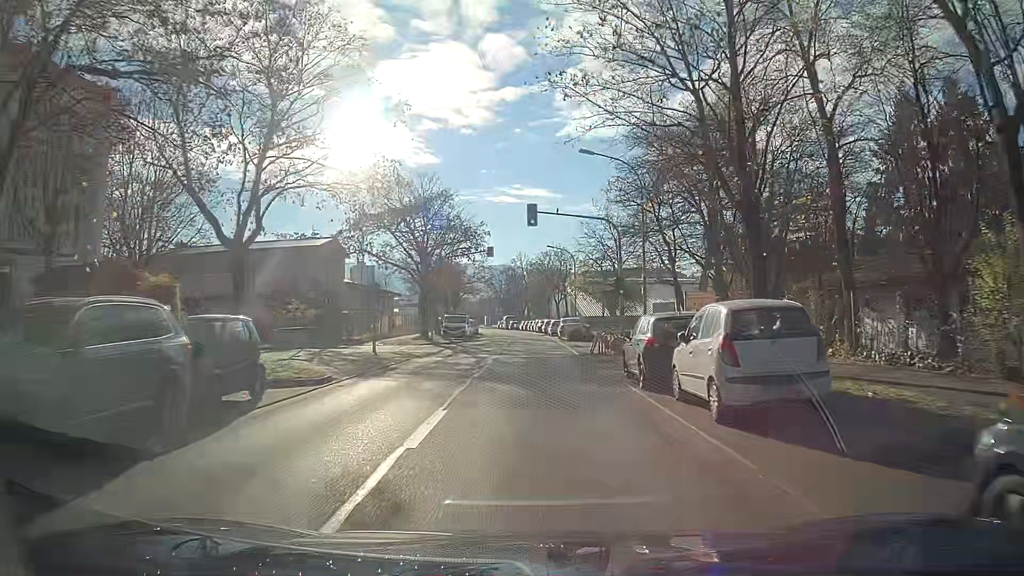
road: secondary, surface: asphalt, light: Day
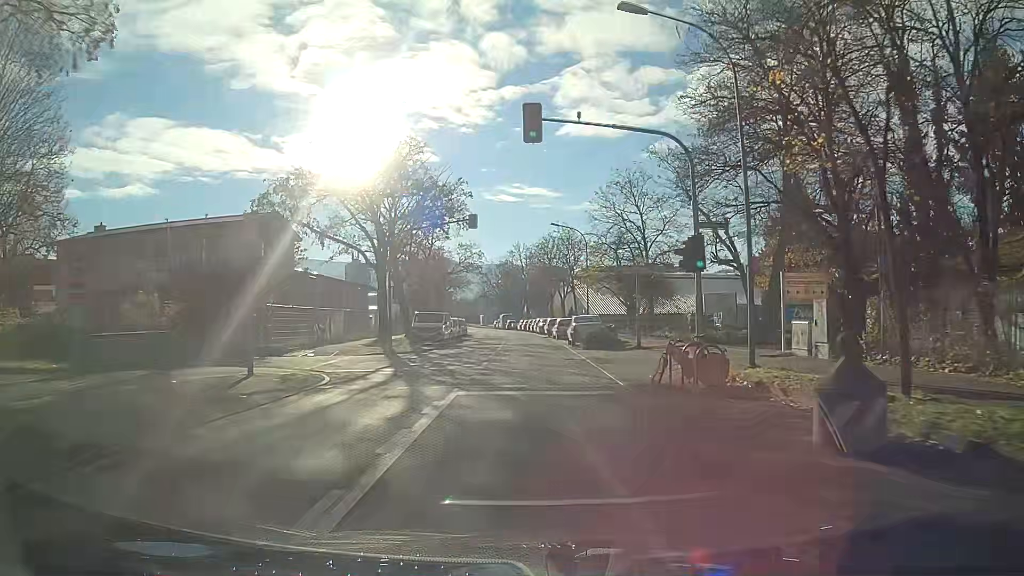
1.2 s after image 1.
(-0.1, +13.9) m; 0°
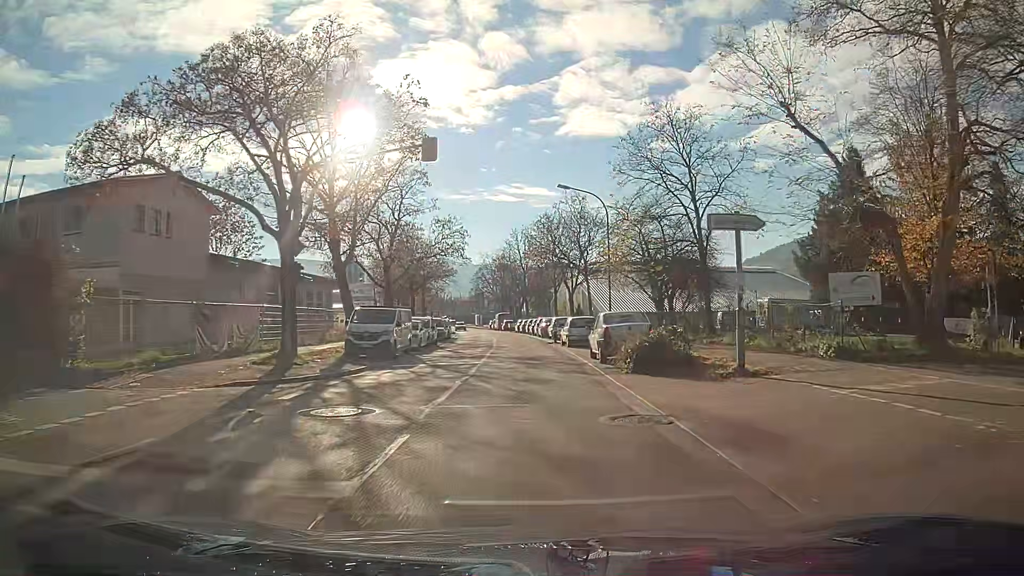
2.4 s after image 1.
(+0.1, +14.1) m; 0°
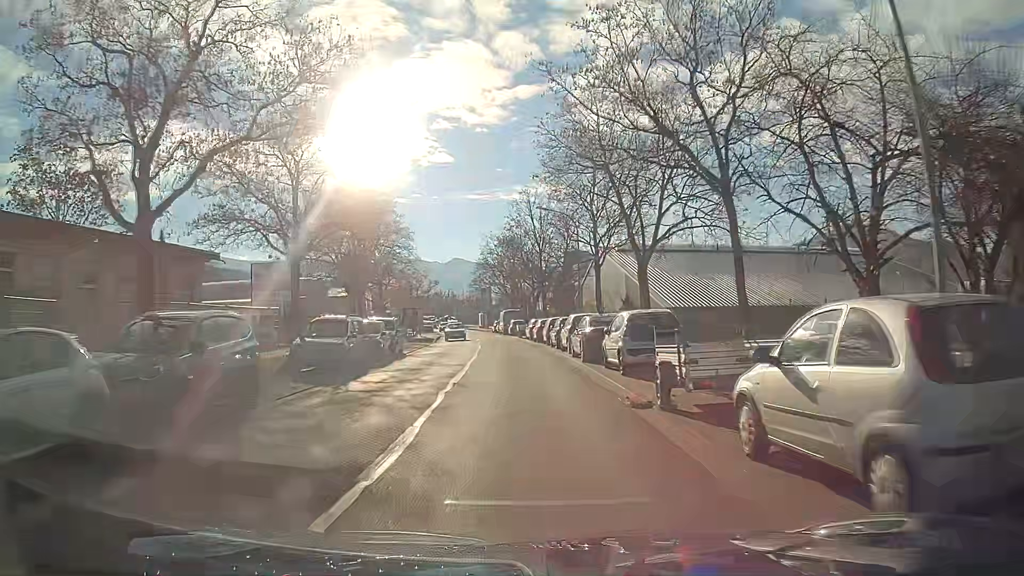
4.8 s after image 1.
(-0.3, +28.6) m; -1°
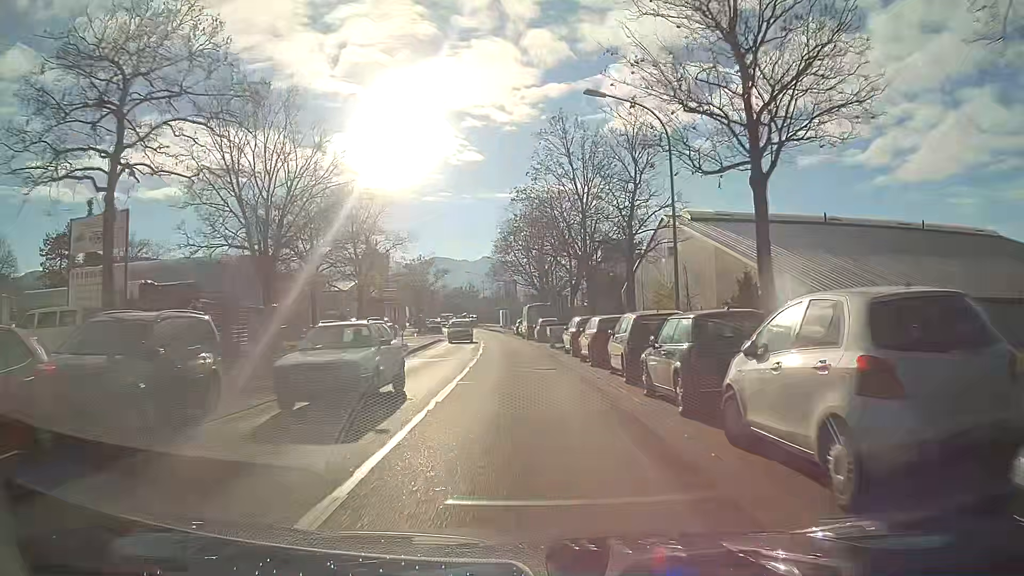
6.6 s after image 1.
(-0.5, +21.8) m; -3°
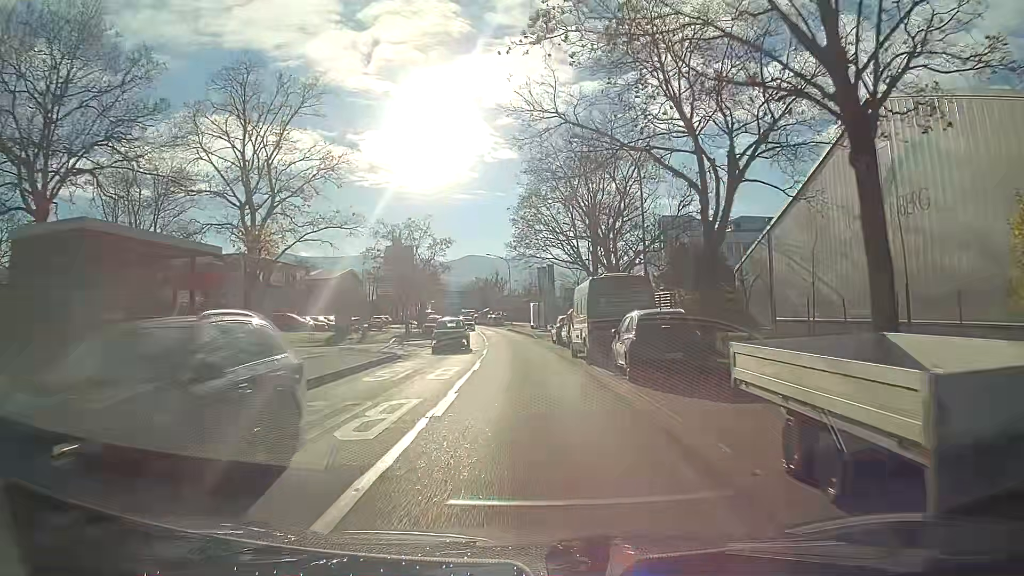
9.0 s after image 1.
(-0.9, +29.2) m; -3°
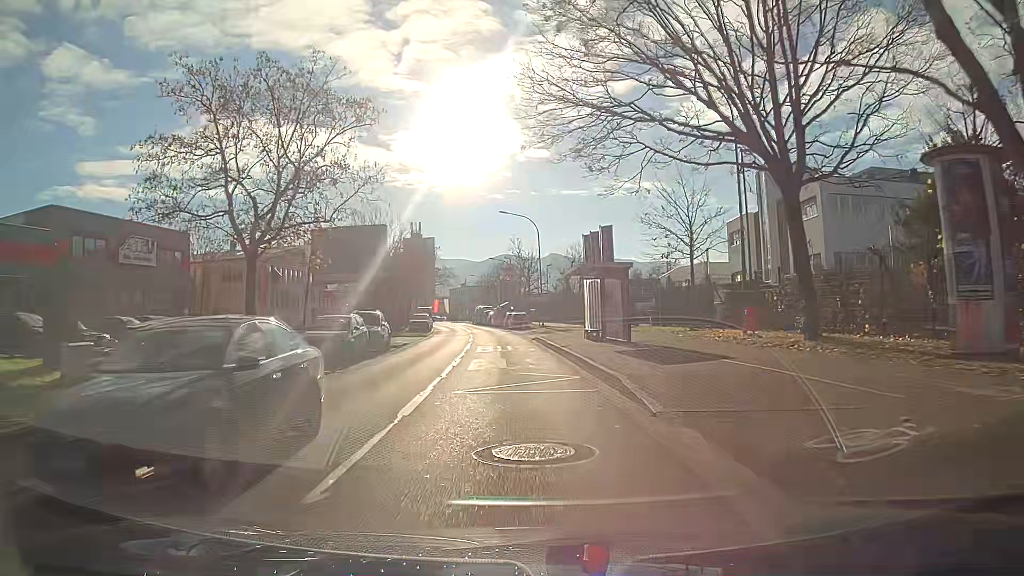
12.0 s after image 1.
(-0.8, +36.7) m; -3°
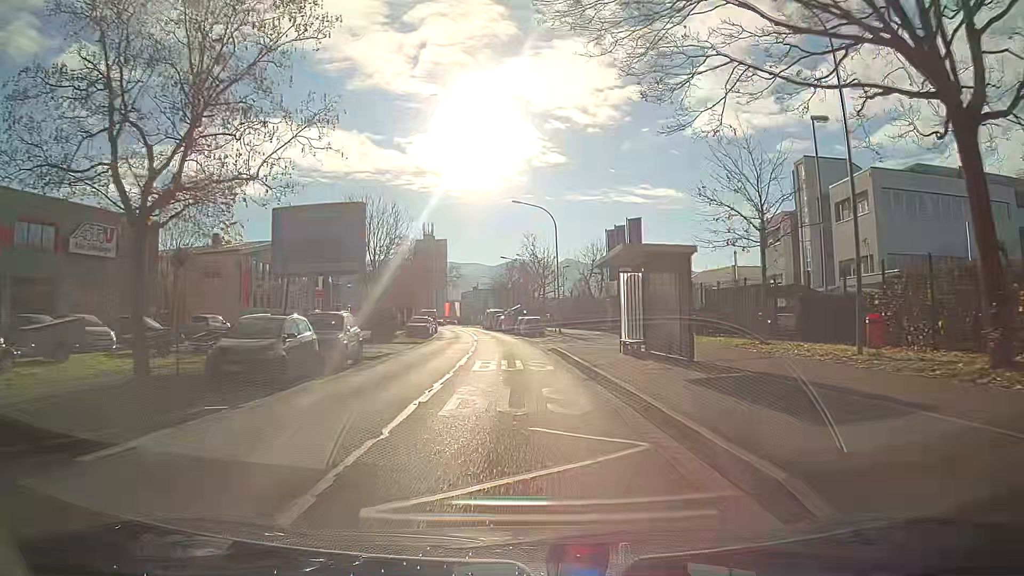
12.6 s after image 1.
(-0.1, +7.3) m; -1°
(0, +10) (0, +20) (-1, +30) (-1, +40) (-2, +50) (-3, +60) (-4, +70) (-5, +80) (-6, +90) (-7, +100) m
